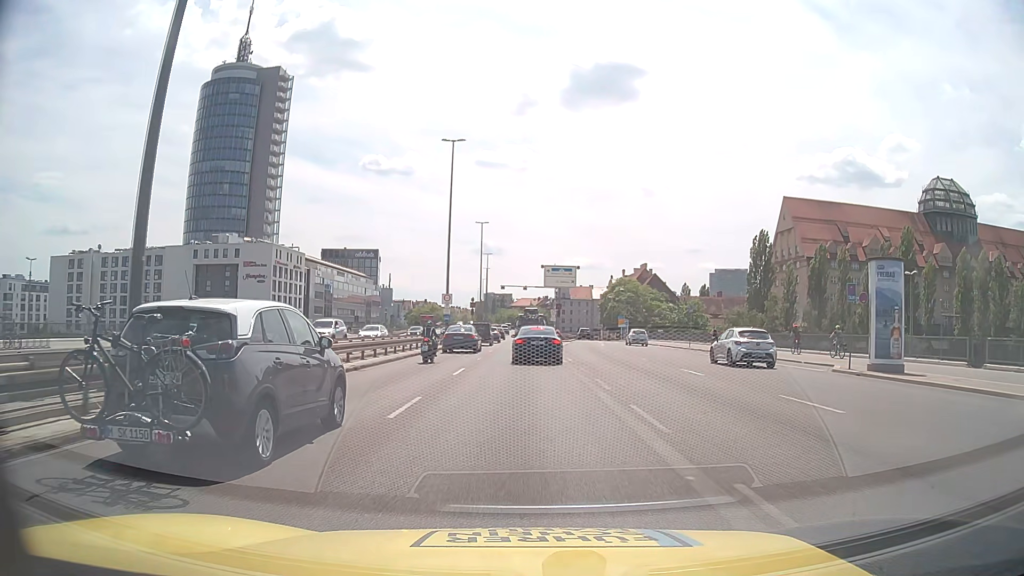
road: trunk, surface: asphalt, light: Day
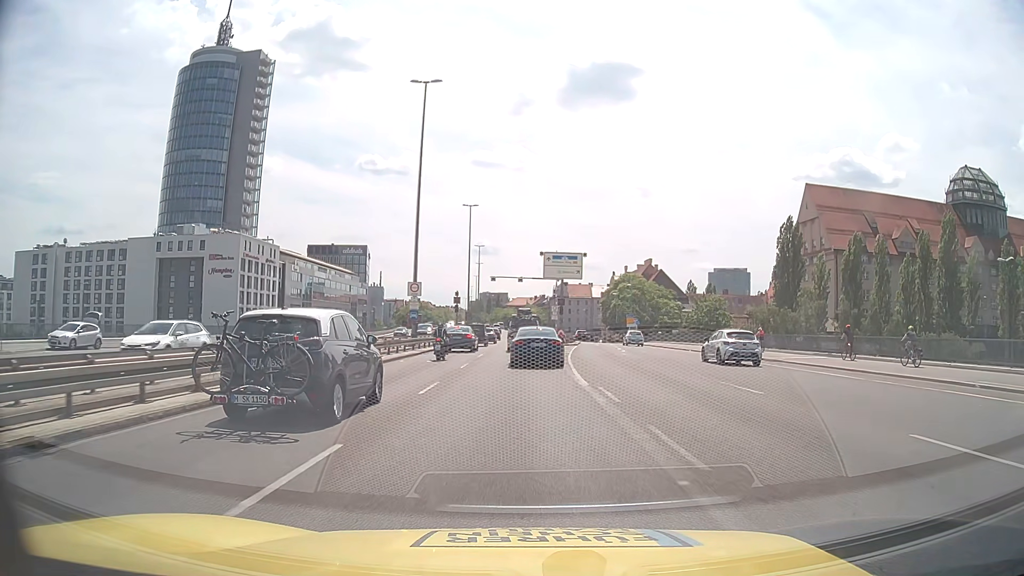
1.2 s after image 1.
(+0.1, +14.4) m; 0°
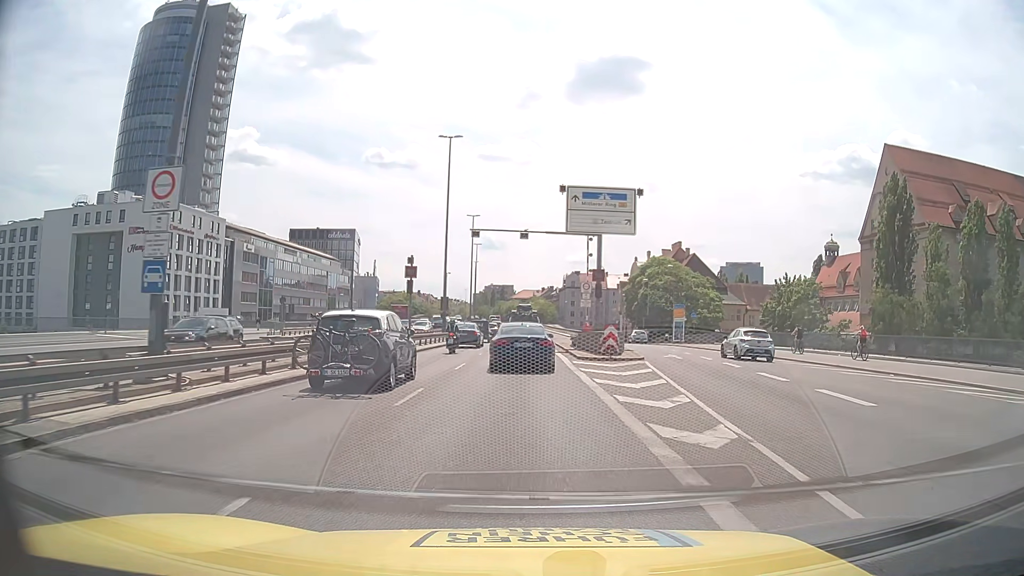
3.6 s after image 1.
(-0.1, +29.8) m; 0°
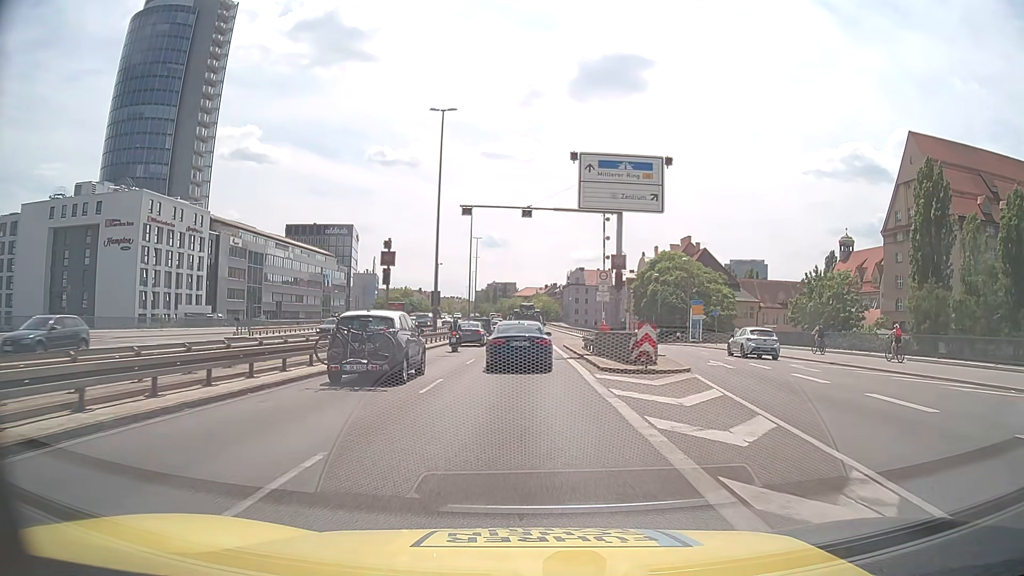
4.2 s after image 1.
(0.0, +7.0) m; -1°
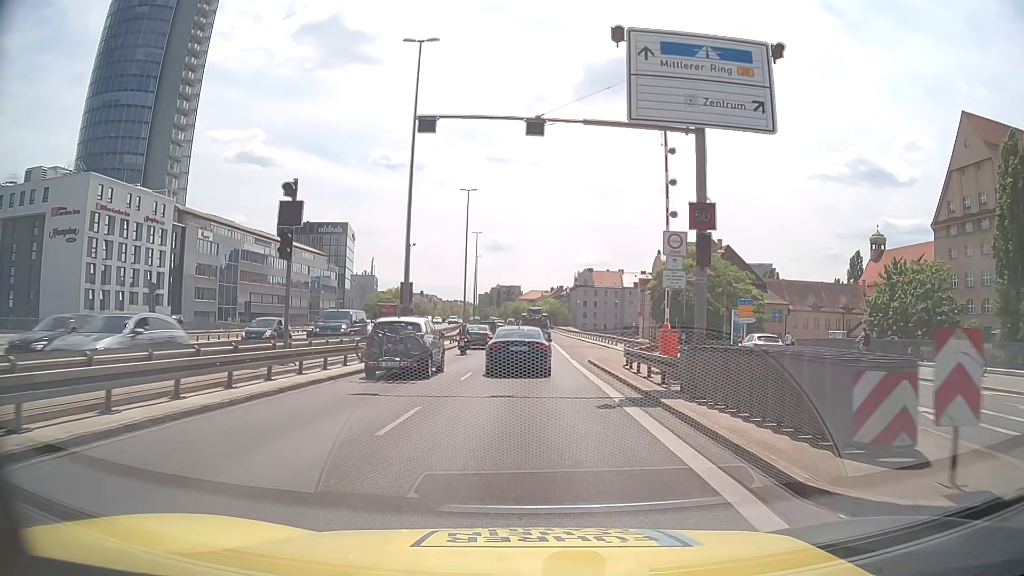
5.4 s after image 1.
(0.0, +13.8) m; 0°
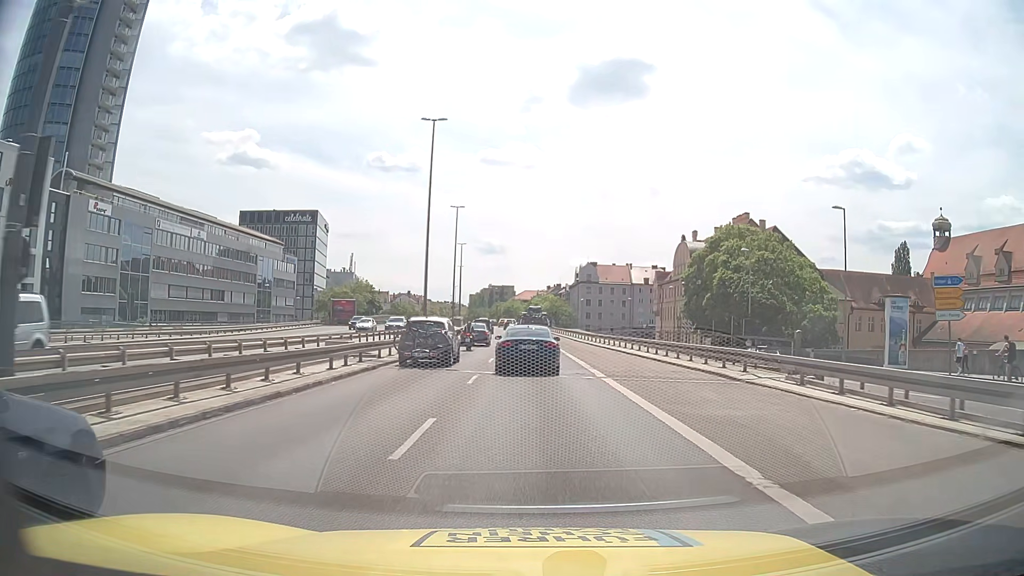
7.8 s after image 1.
(-0.1, +28.5) m; +1°
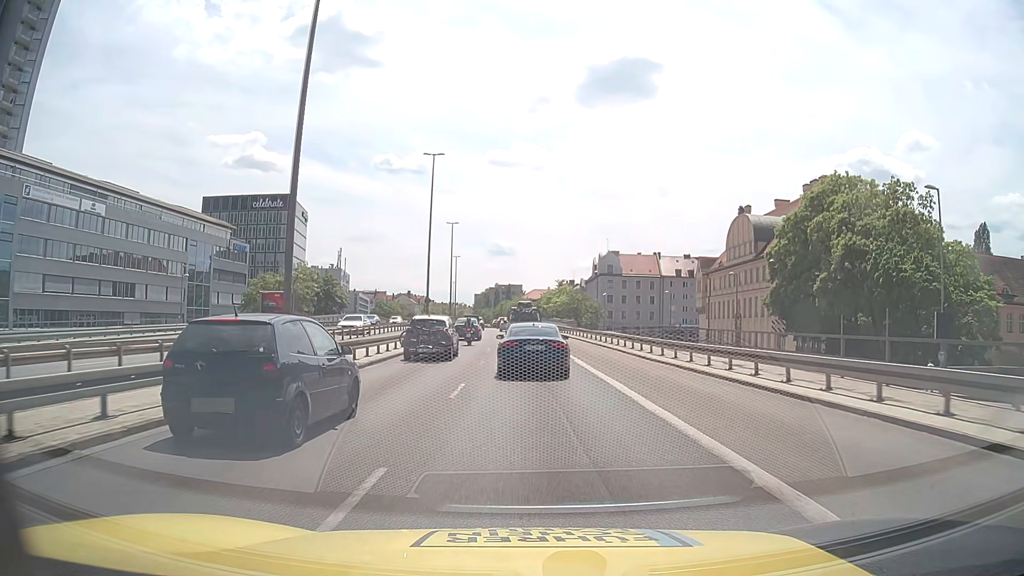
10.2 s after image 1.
(0.0, +30.7) m; -1°
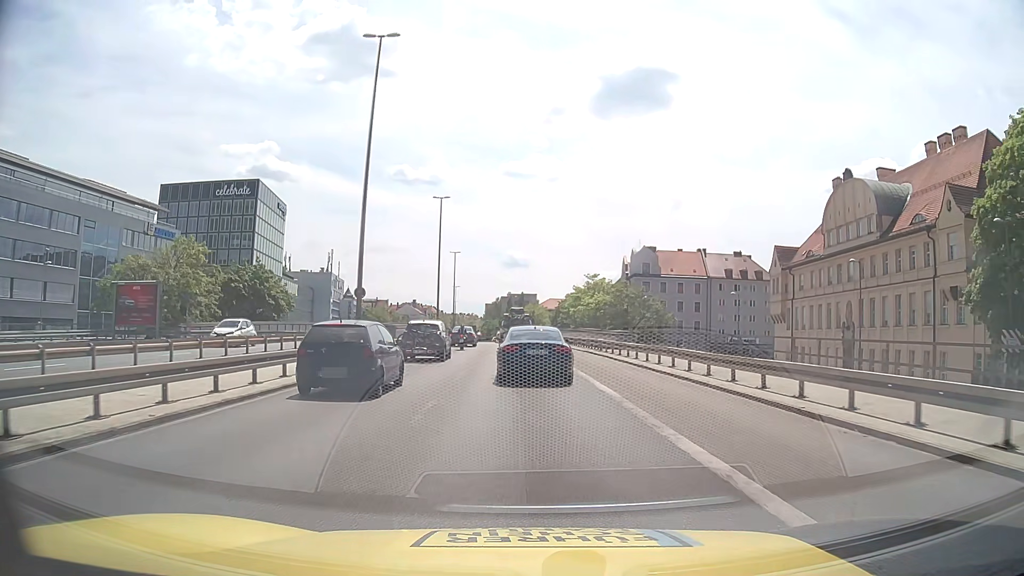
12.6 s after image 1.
(-0.1, +30.0) m; -1°
(0, +10) (0, +20) (-1, +30) (-1, +40) (-1, +50) (-2, +60) (-2, +70) (-3, +80) (-4, +90) (-4, +100) m
